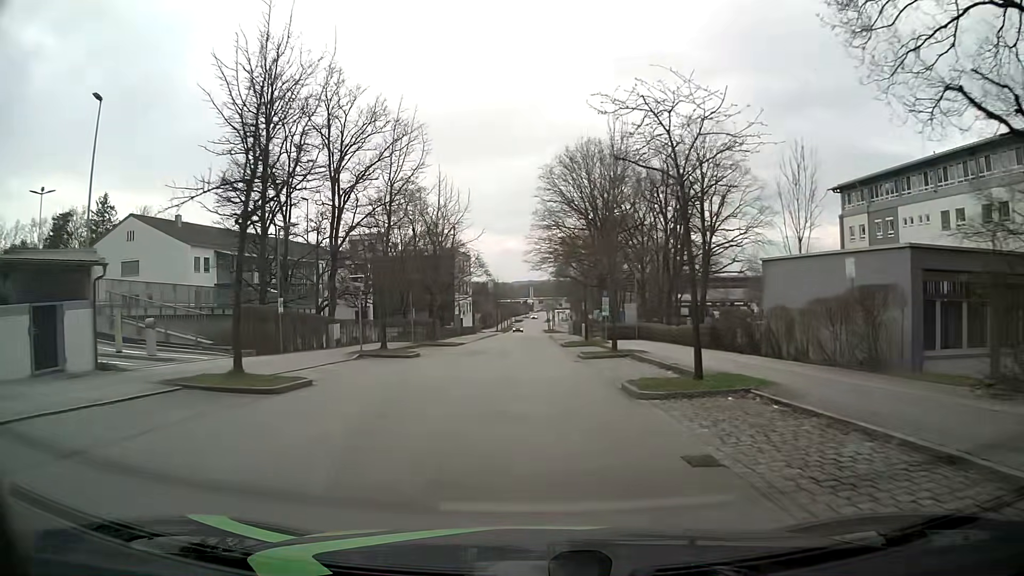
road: residential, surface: asphalt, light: Day
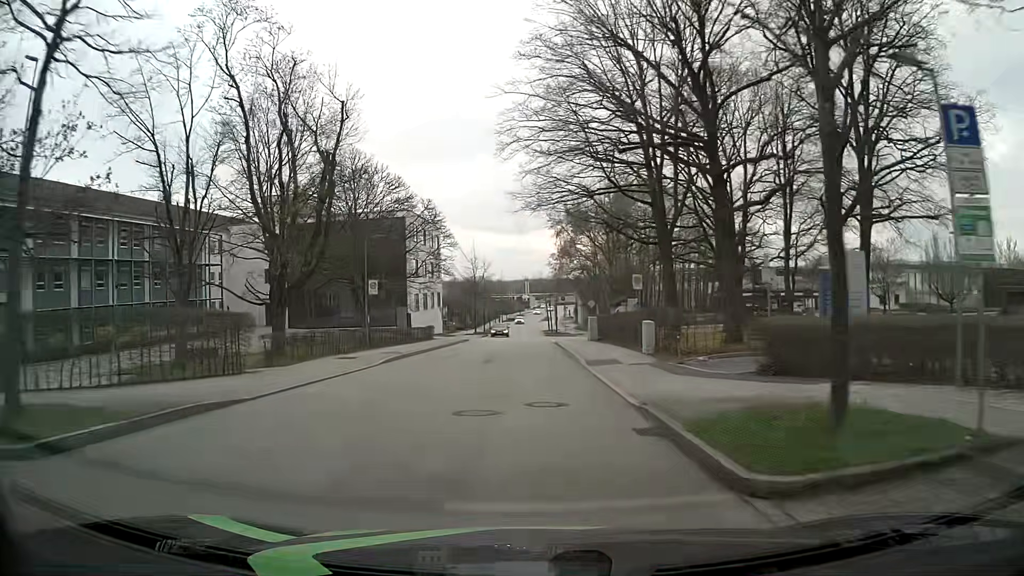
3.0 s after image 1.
(+0.8, +35.3) m; +1°
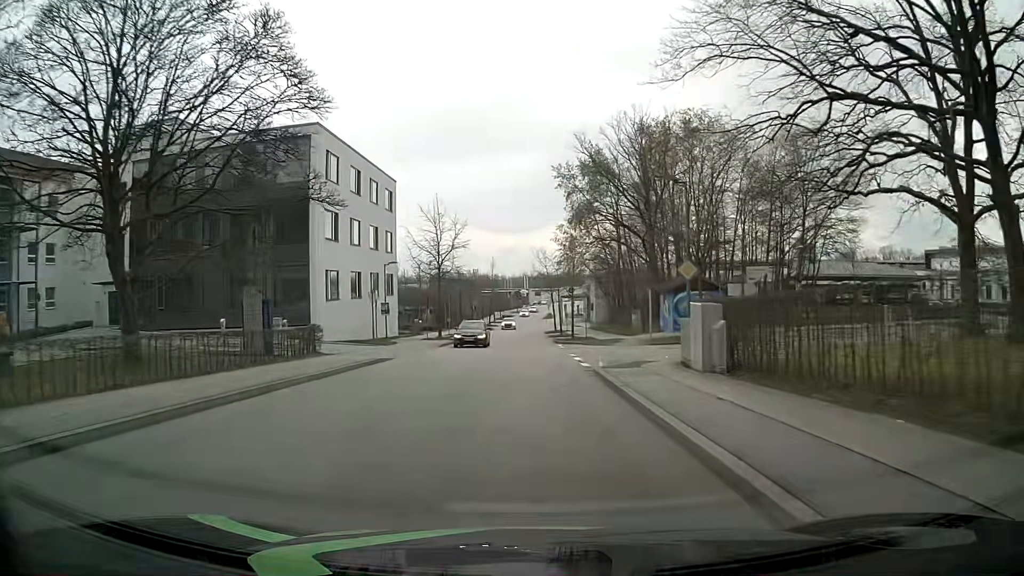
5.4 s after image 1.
(-0.1, +29.6) m; 0°
(0, +10) (0, +20) (0, +30) (0, +40) (0, +50) (0, +60) (0, +70) (0, +80) (0, +90) (0, +100) m
